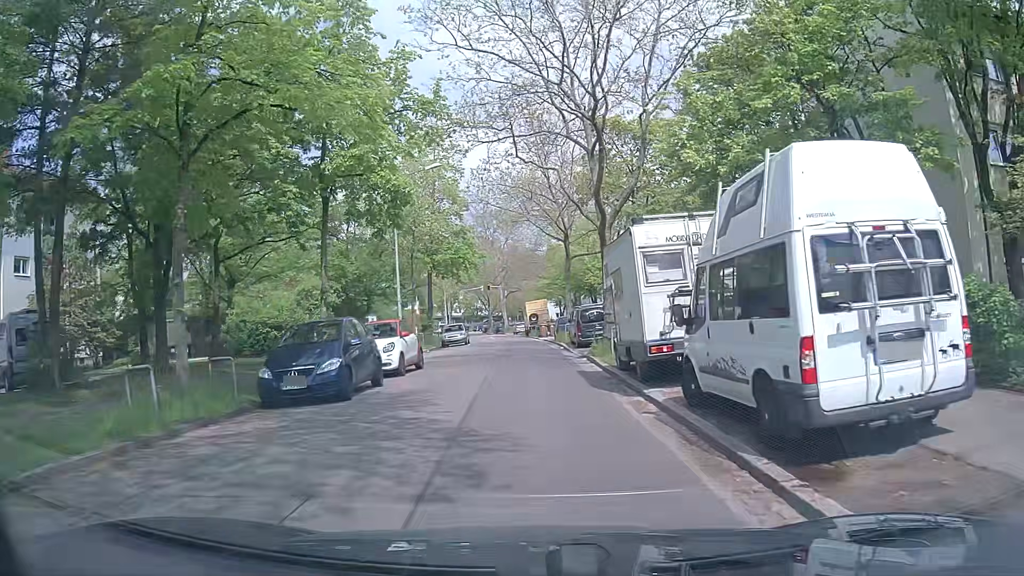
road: unclassified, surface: asphalt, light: Day
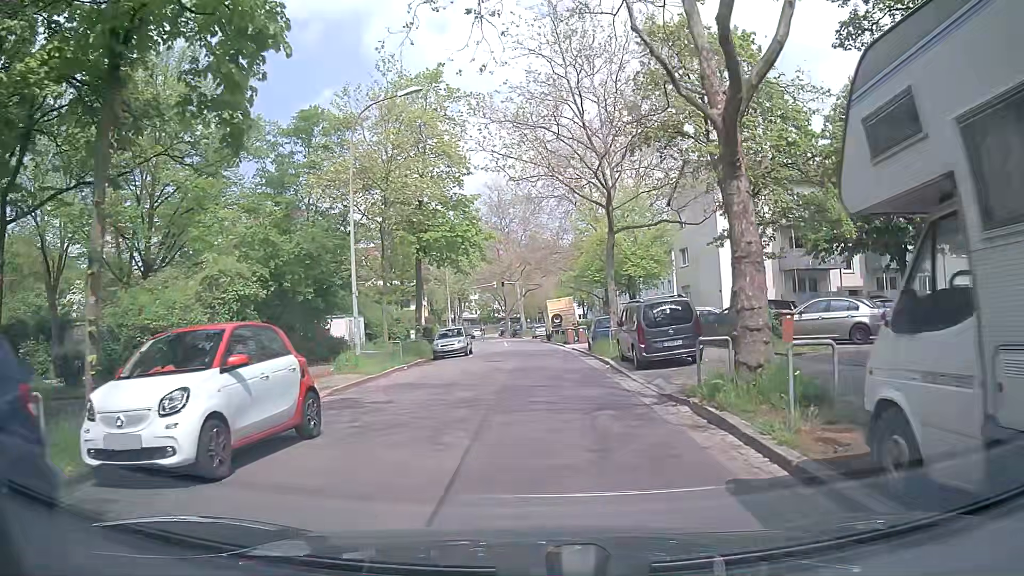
(-0.2, +11.9) m; -1°
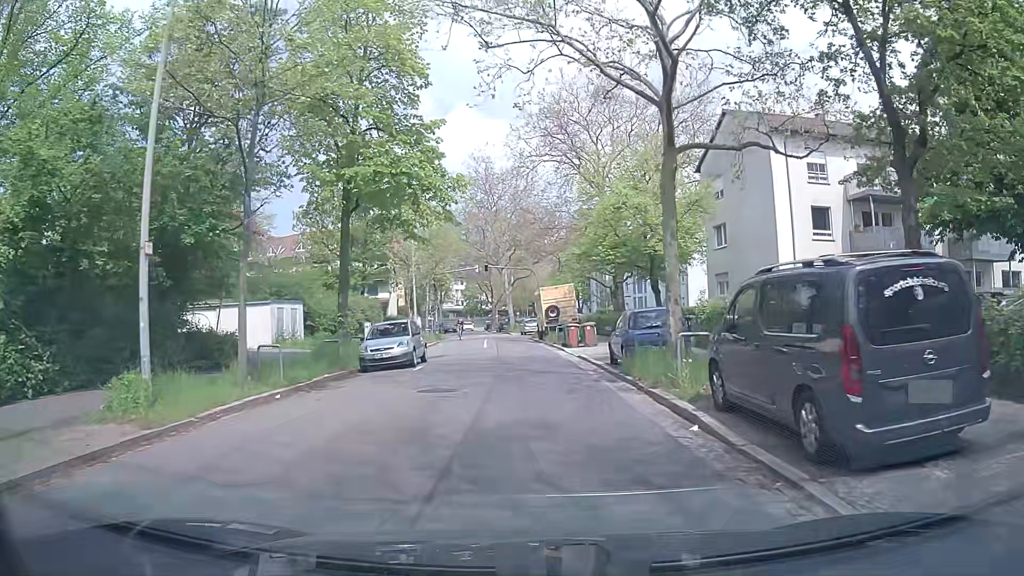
(-0.1, +12.1) m; +1°
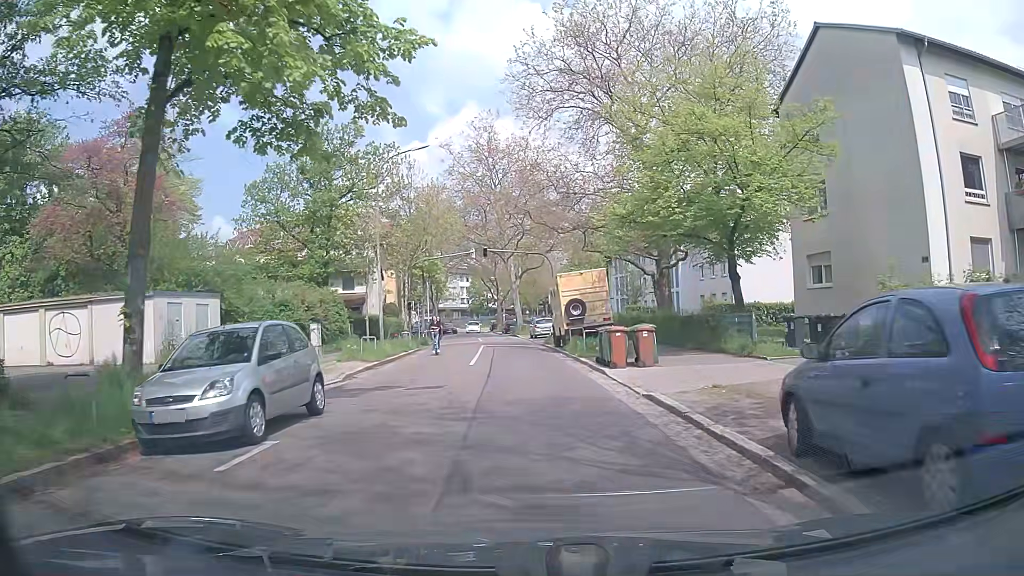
(-0.4, +12.6) m; -1°
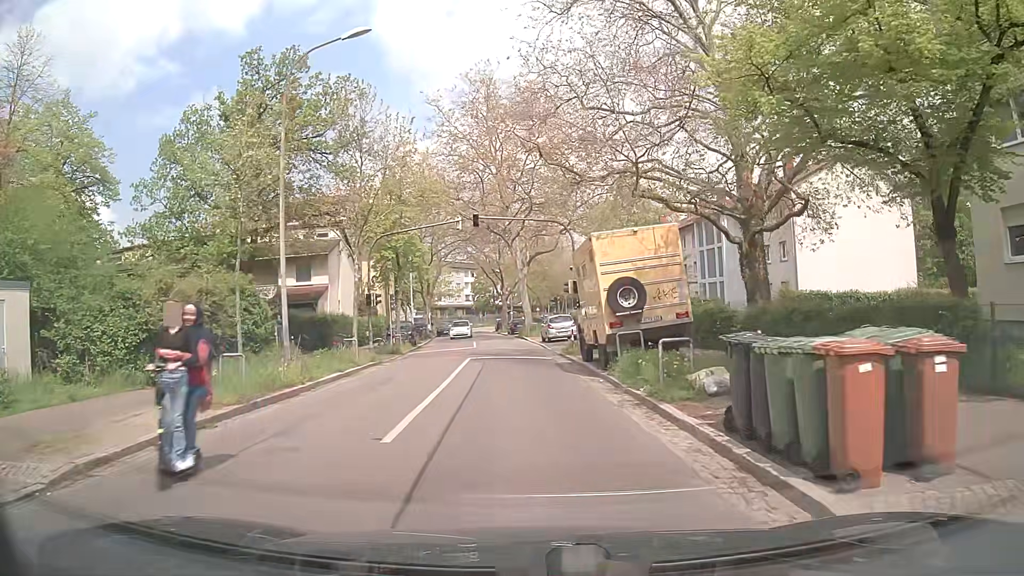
(-0.2, +12.9) m; -2°
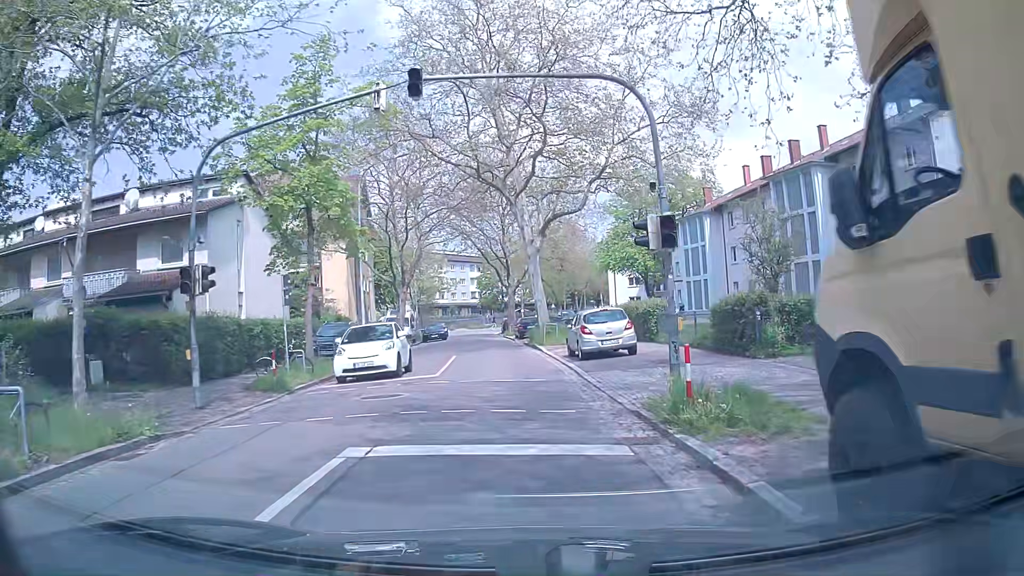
(-0.1, +17.3) m; -2°
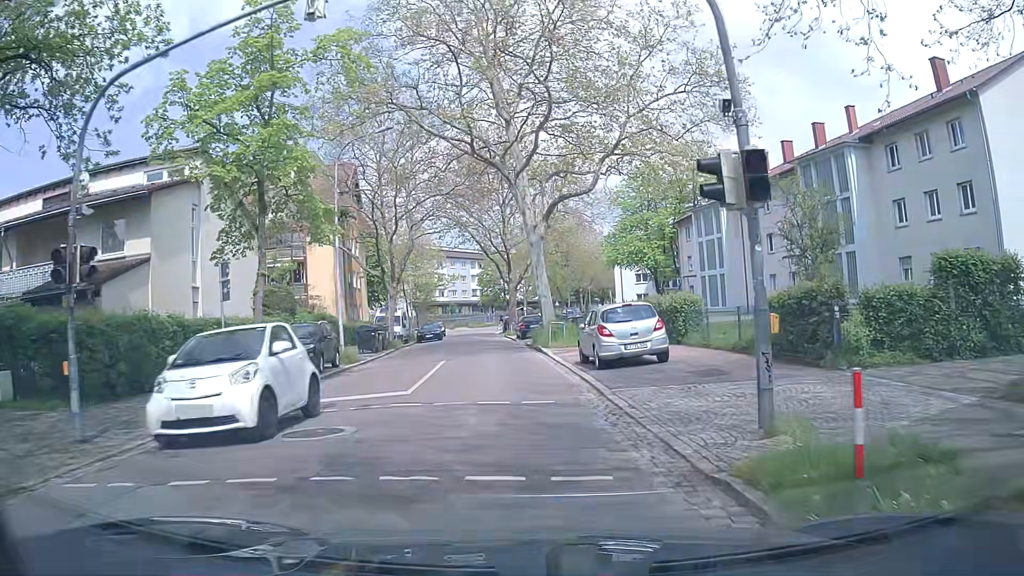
(0.0, +4.3) m; +2°
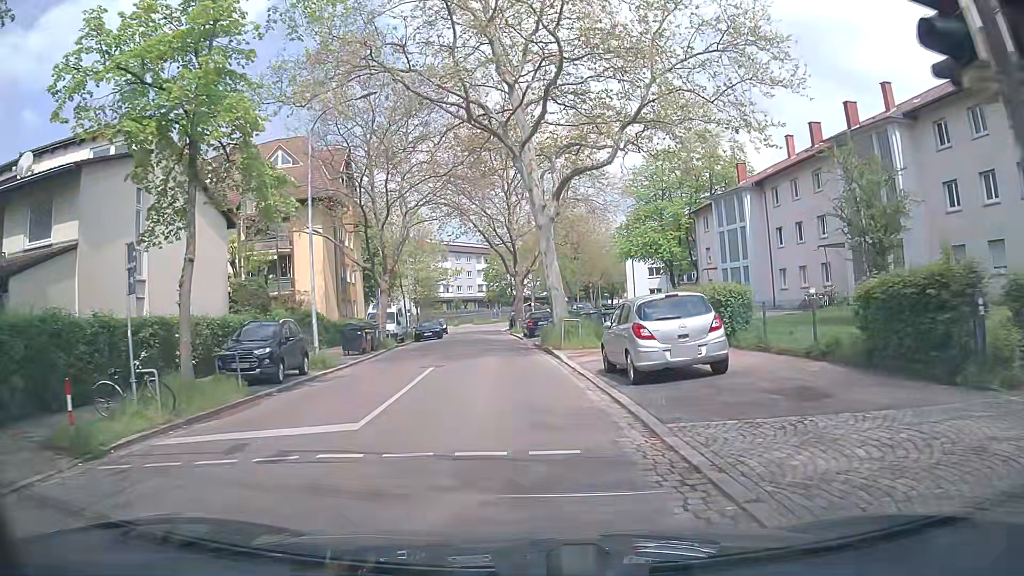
(-0.1, +4.2) m; -3°
(0, +10) (0, +20) (-1, +30) (-2, +40) (-3, +50) (-3, +60) (-4, +70) (-3, +80) (-1, +90) (+2, +99) m
